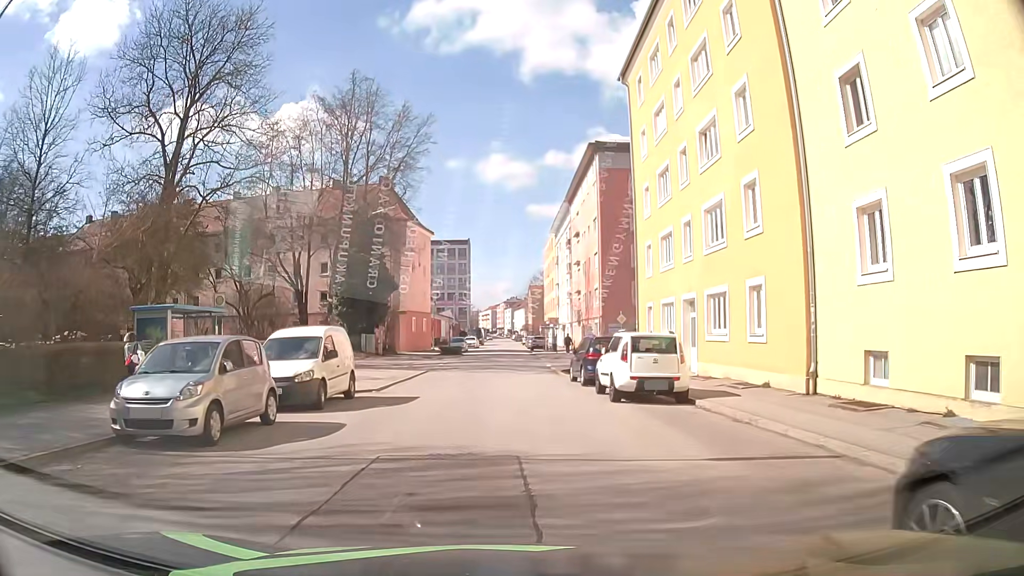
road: tertiary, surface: asphalt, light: Day
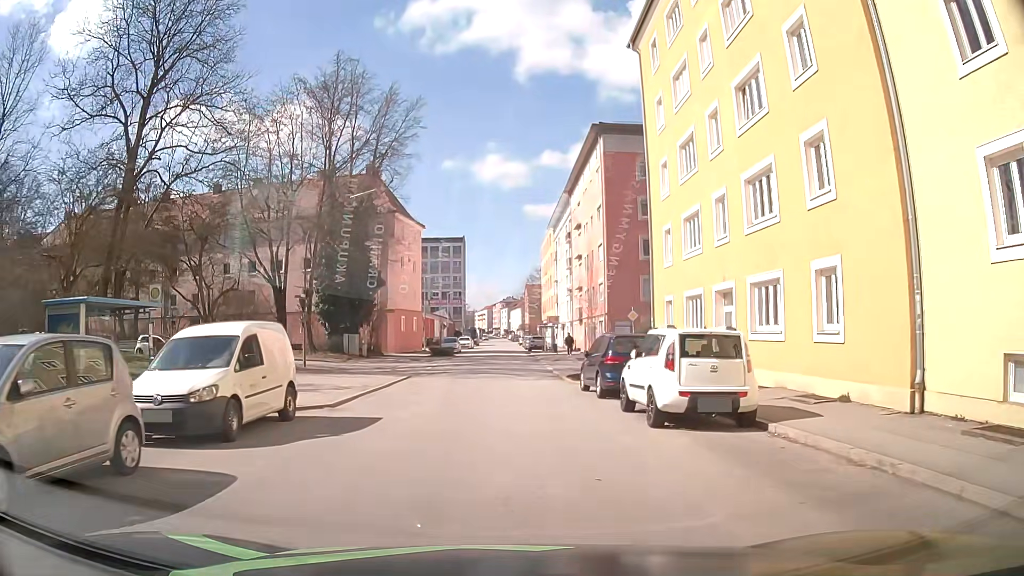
(0.0, +4.7) m; 0°
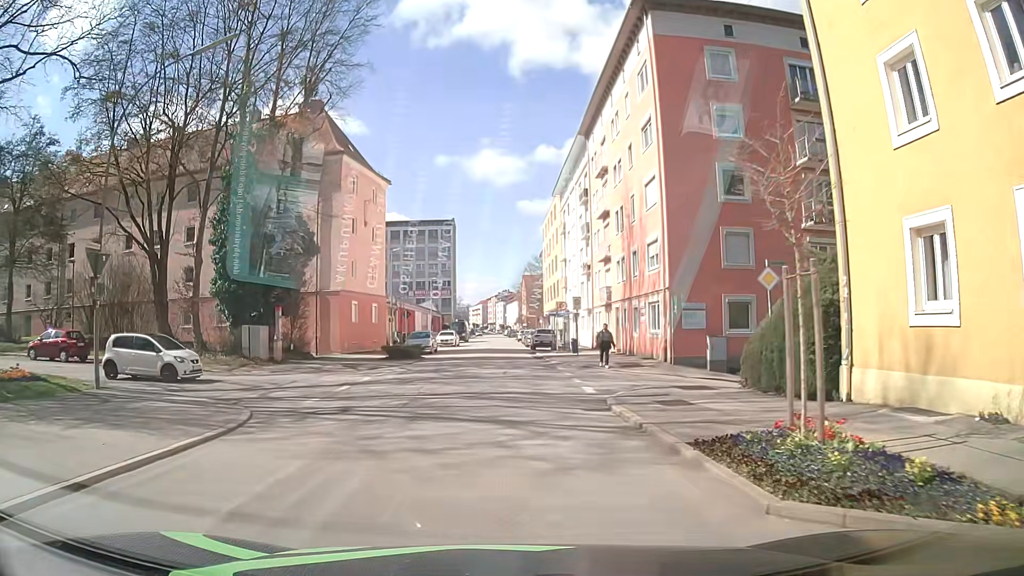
(+0.2, +18.5) m; +1°
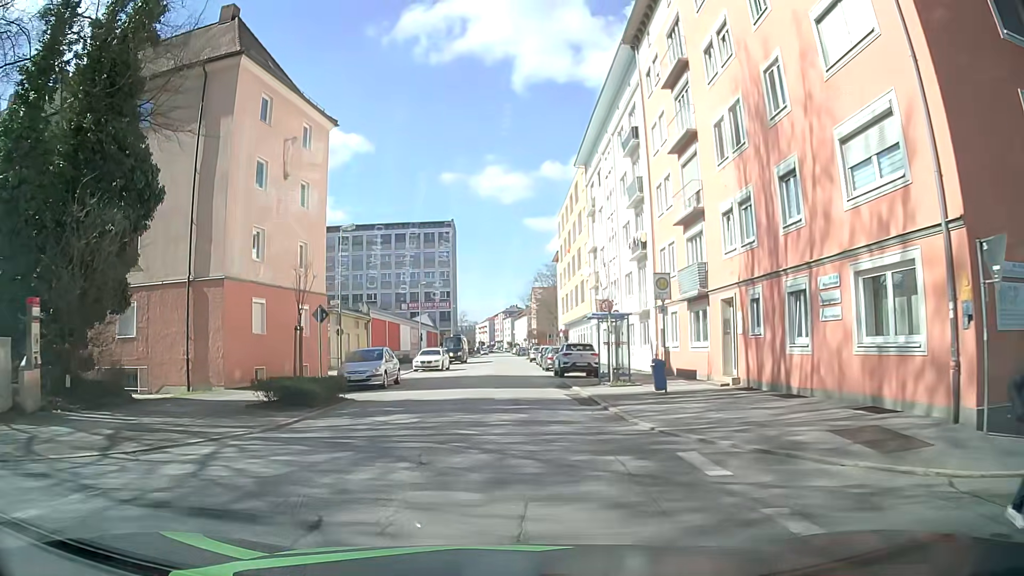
(-0.3, +18.7) m; -1°
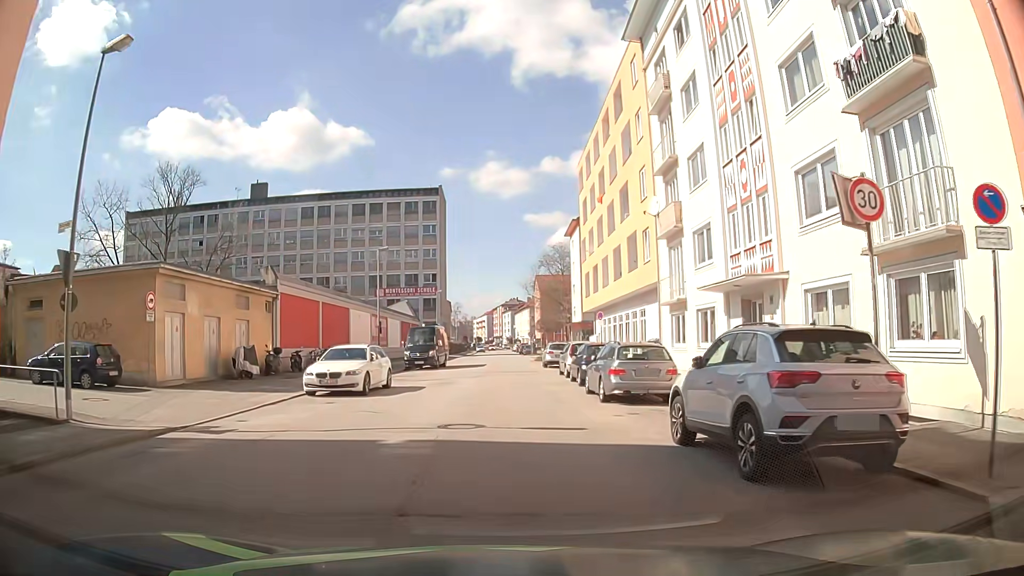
(-0.1, +23.4) m; 0°
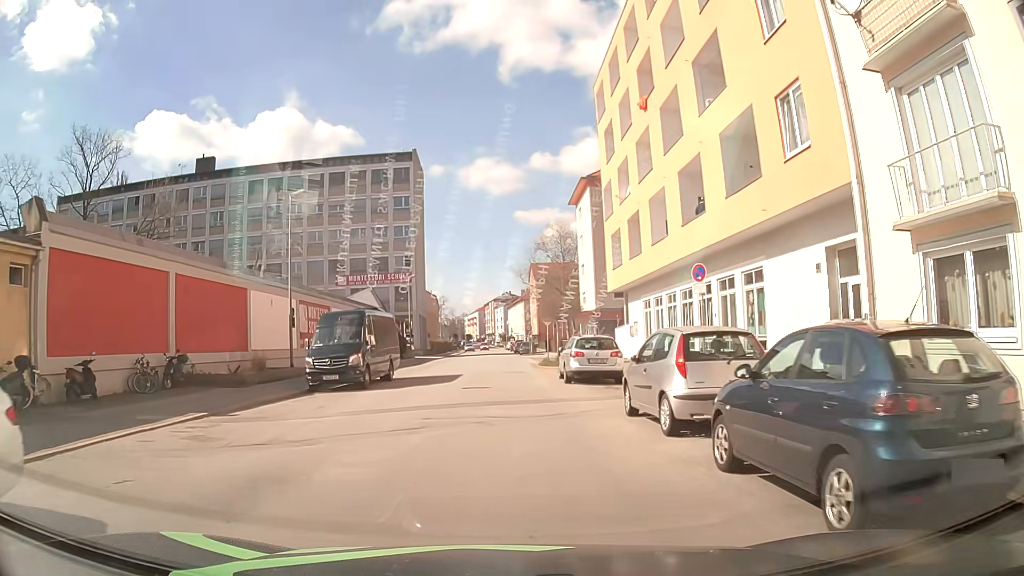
(+0.2, +18.4) m; +1°
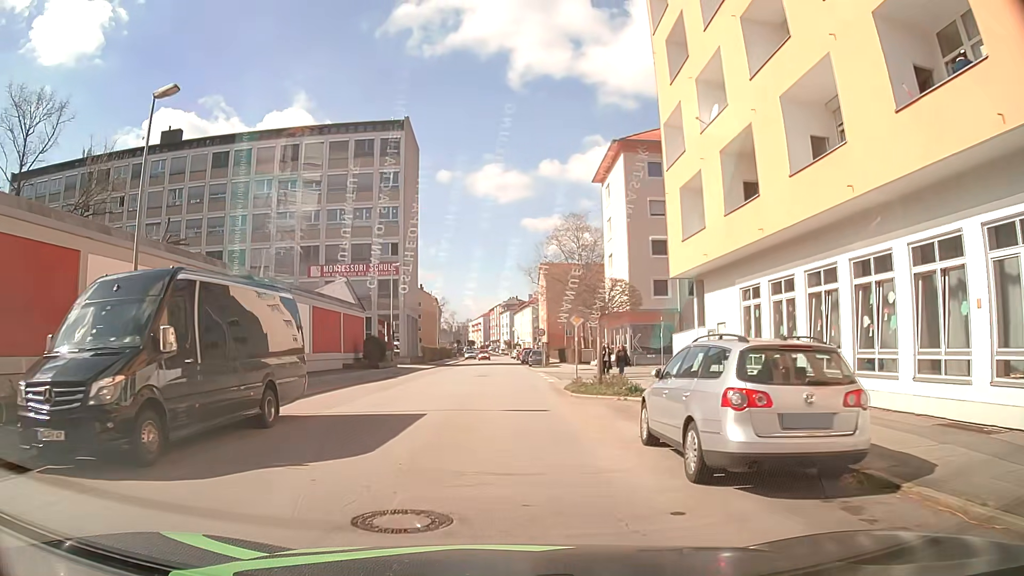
(-0.2, +13.9) m; 0°
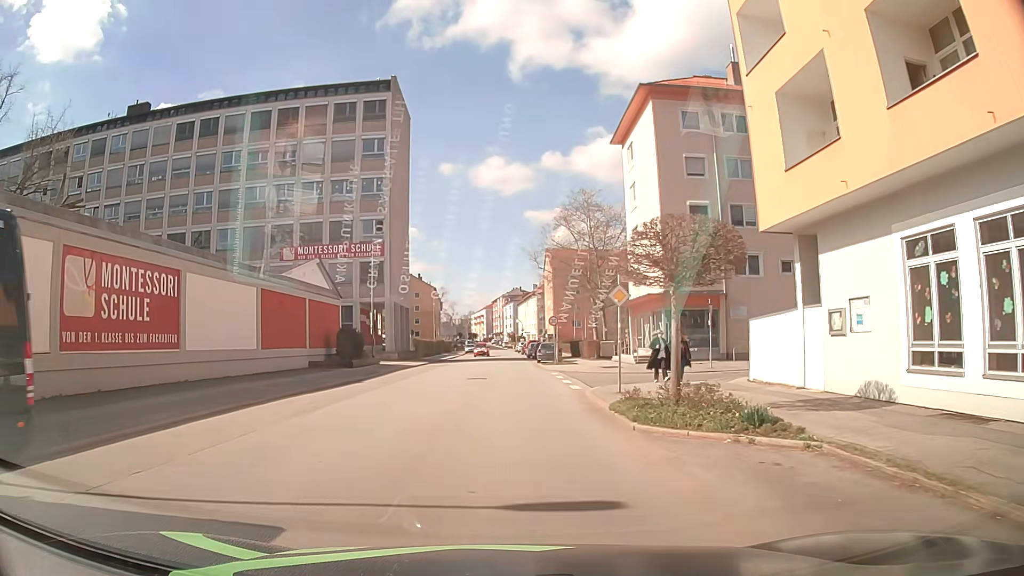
(-0.2, +9.3) m; -1°
(0, +10) (0, +20) (0, +30) (0, +40) (-1, +50) (-1, +60) (-1, +70) (-1, +80) (-1, +90) (-1, +100) m
